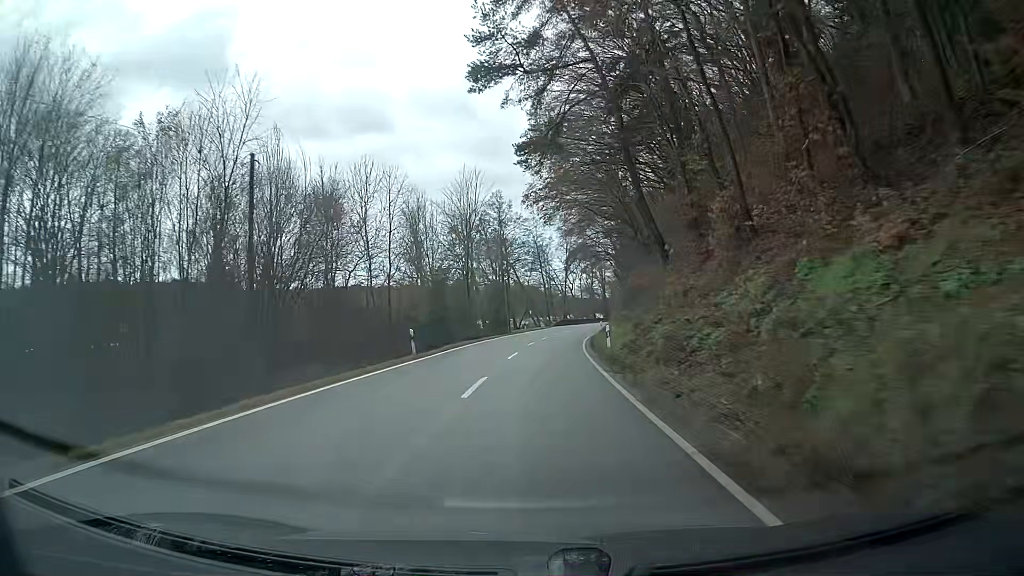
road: secondary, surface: asphalt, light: Day
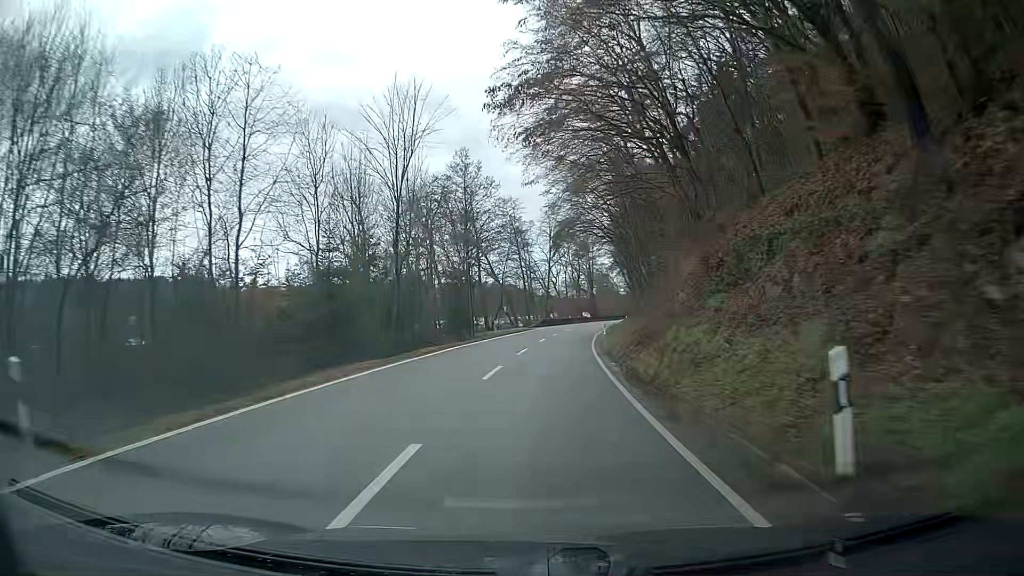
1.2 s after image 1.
(+0.6, +20.0) m; +4°
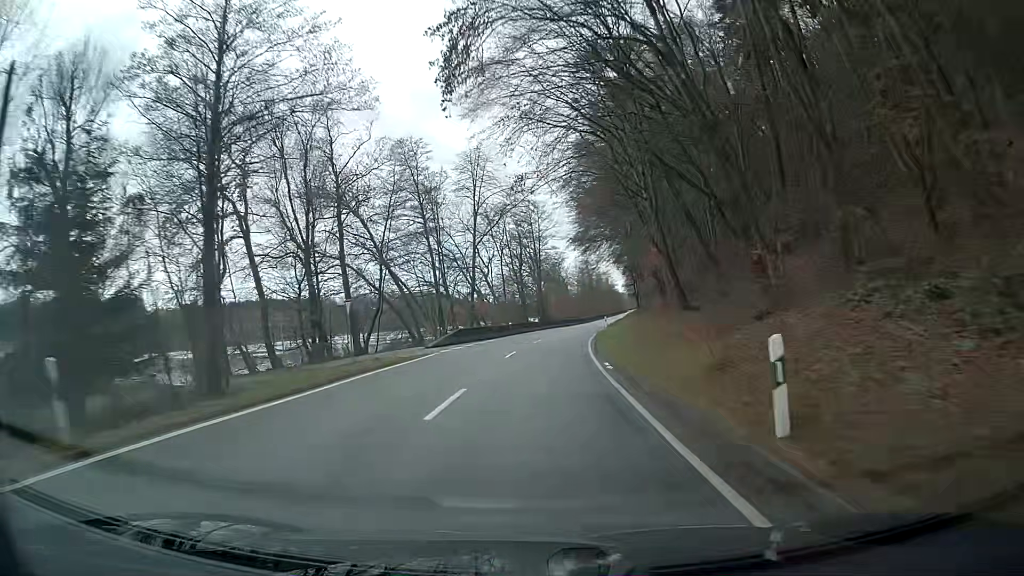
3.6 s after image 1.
(+1.7, +39.9) m; +4°
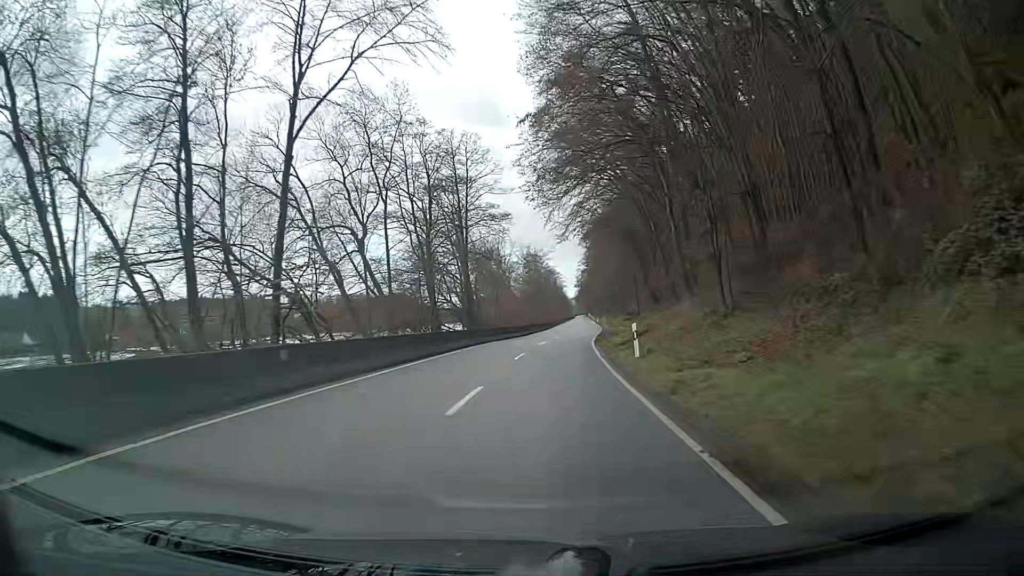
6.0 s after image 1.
(+1.7, +39.7) m; +6°
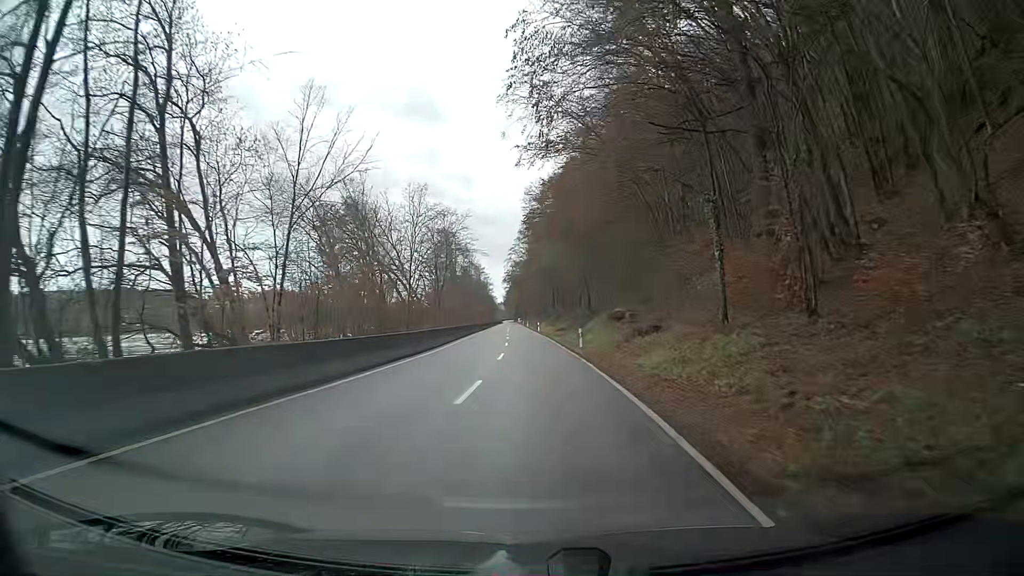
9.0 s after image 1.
(+2.5, +48.9) m; +5°
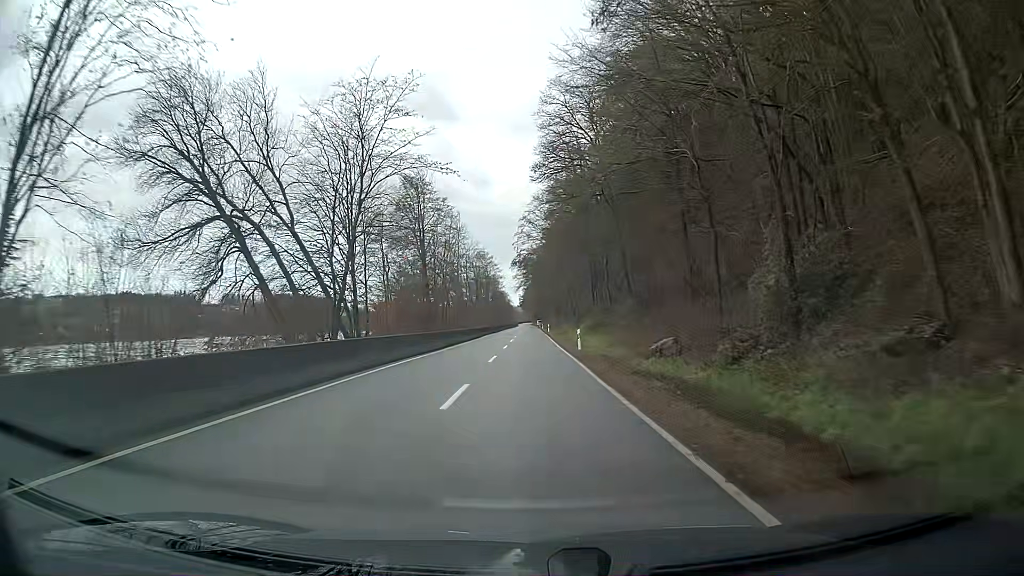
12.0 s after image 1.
(-0.6, +48.6) m; -2°
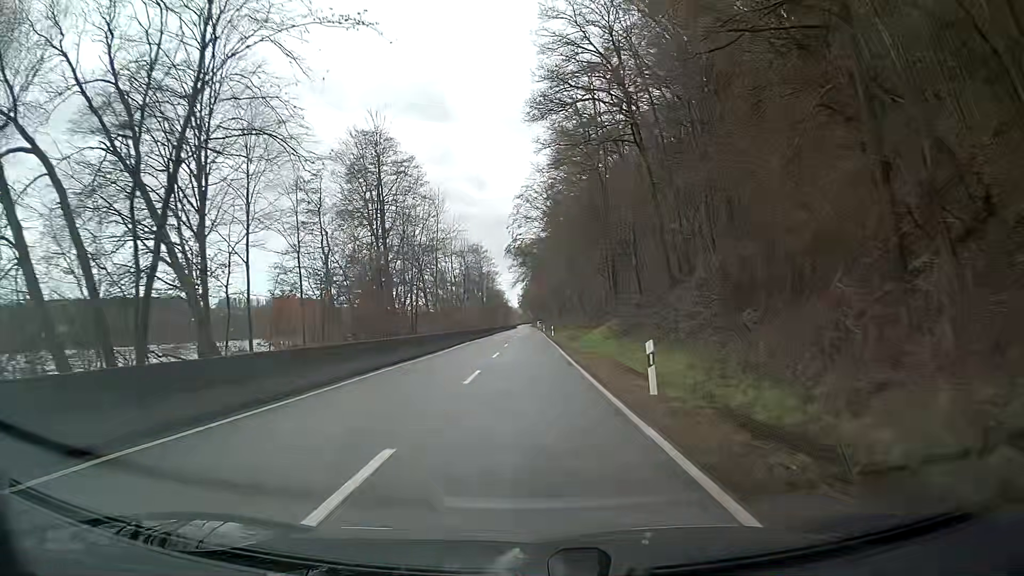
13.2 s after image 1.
(+0.1, +19.3) m; 0°
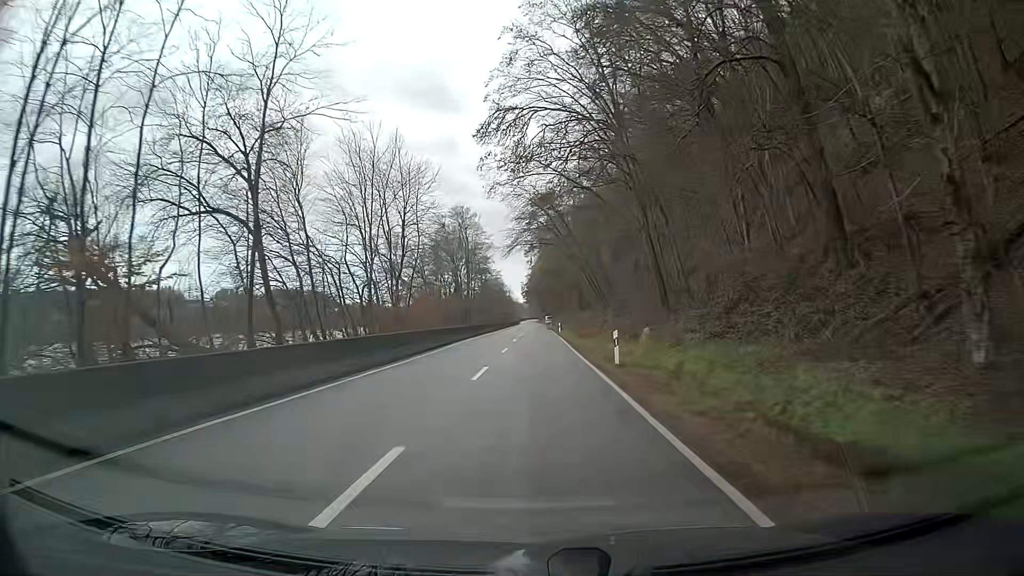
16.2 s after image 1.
(-0.2, +48.0) m; 0°
